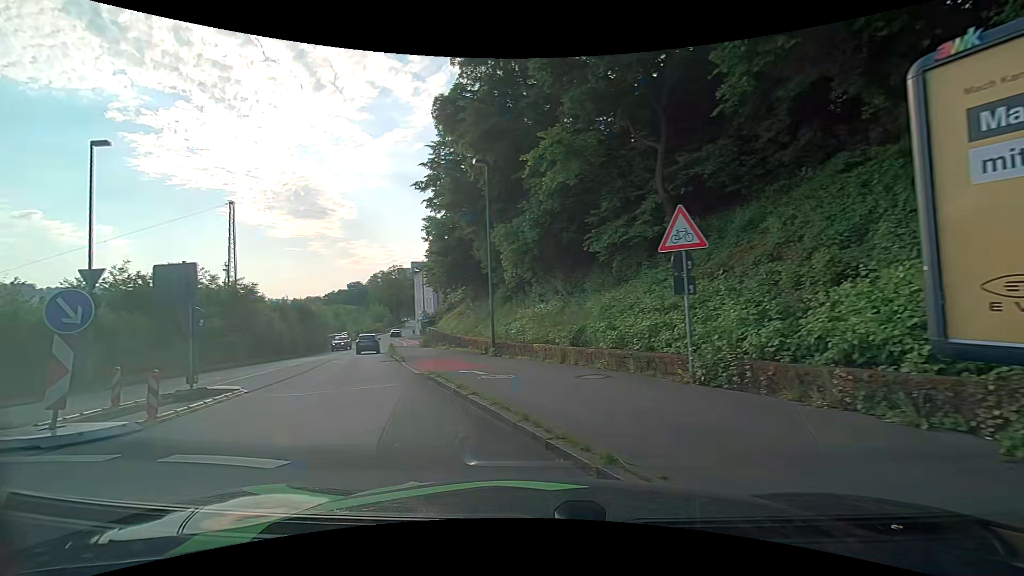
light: Day
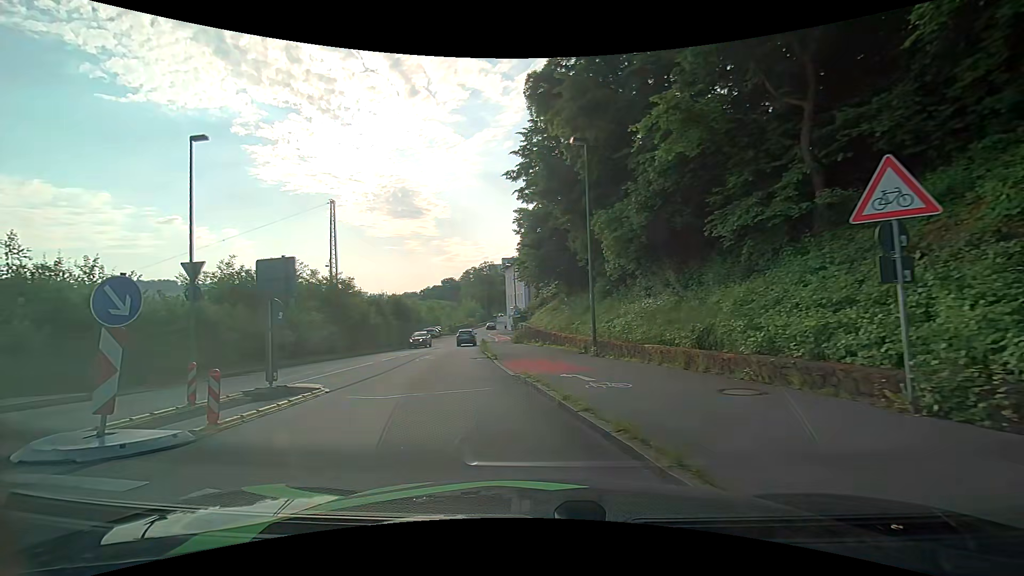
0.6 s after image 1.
(-0.1, +1.9) m; -8°
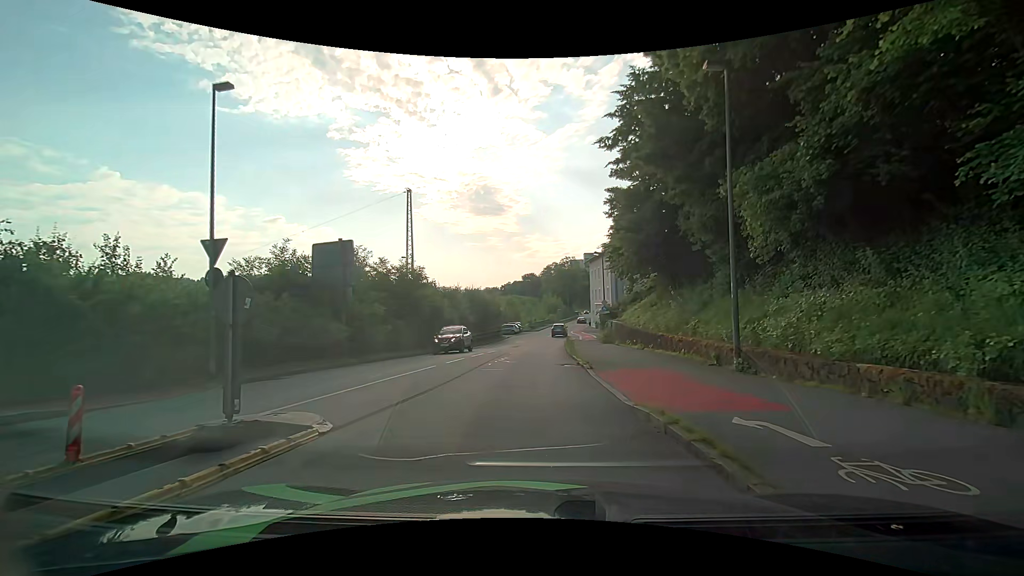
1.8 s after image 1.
(-0.6, +4.7) m; -10°
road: residential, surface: asphalt
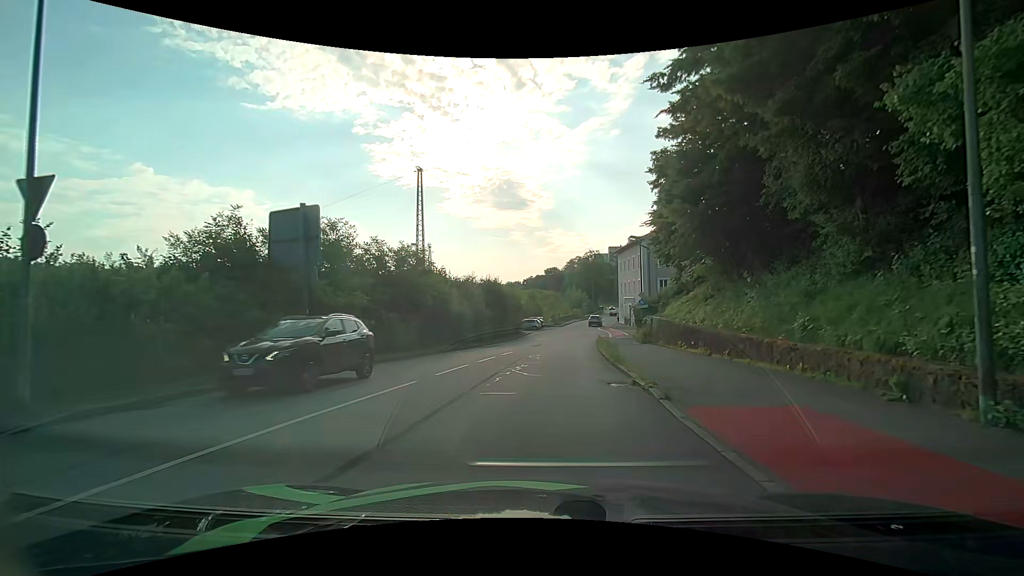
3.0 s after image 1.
(-0.2, +6.0) m; -3°
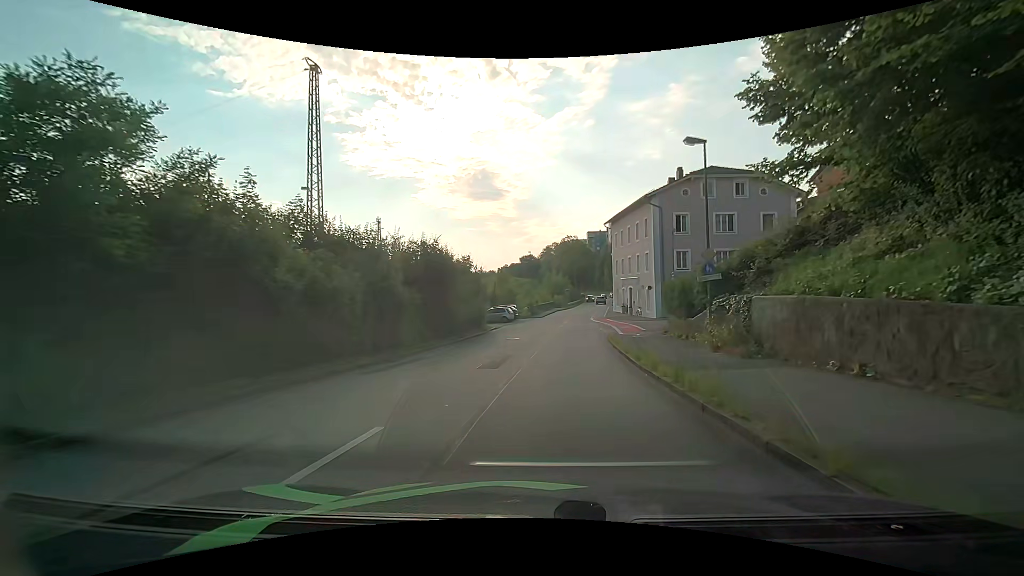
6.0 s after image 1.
(+0.3, +18.7) m; +3°
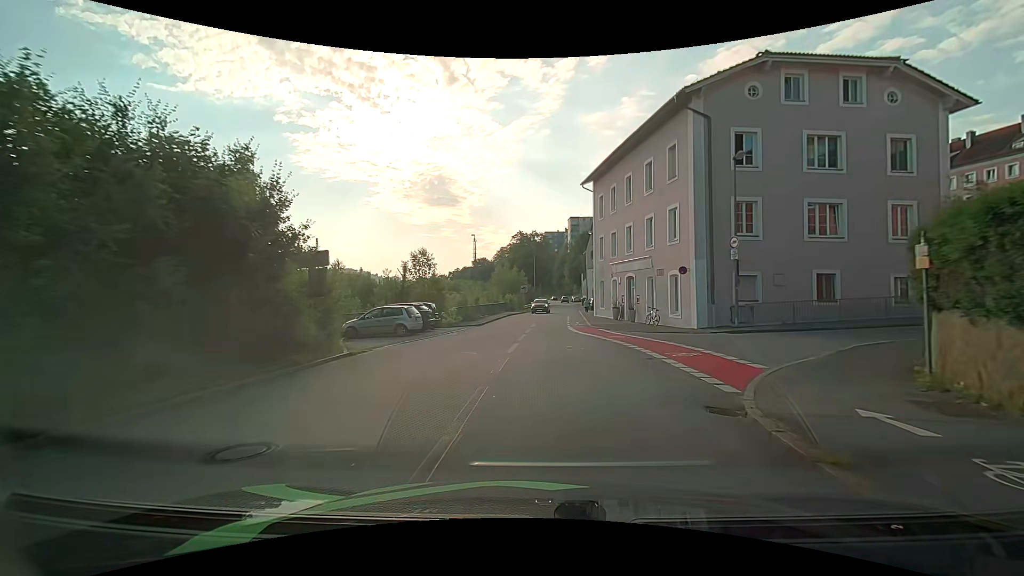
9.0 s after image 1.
(+1.0, +23.7) m; +6°
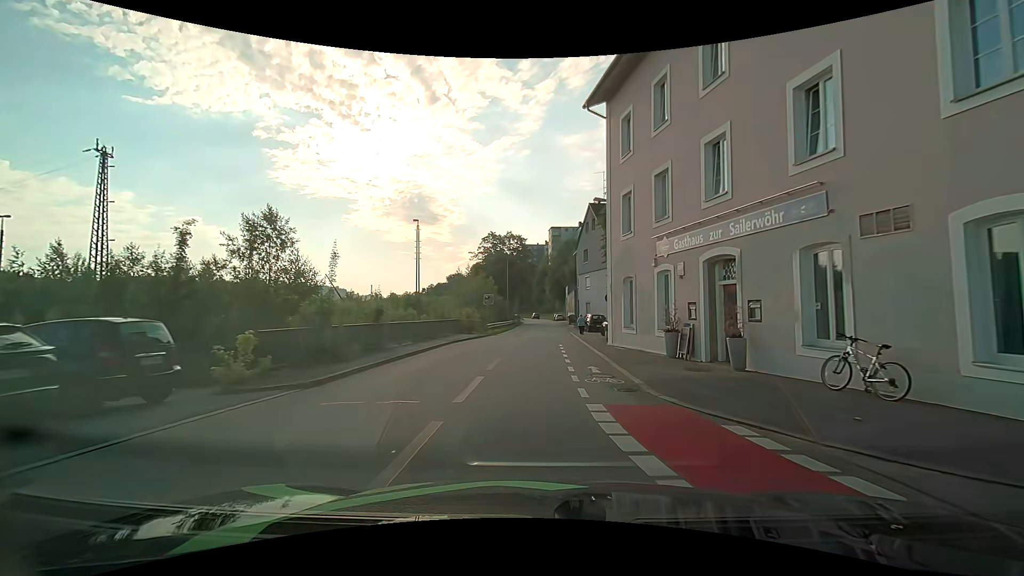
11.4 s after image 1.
(+0.3, +20.3) m; +1°
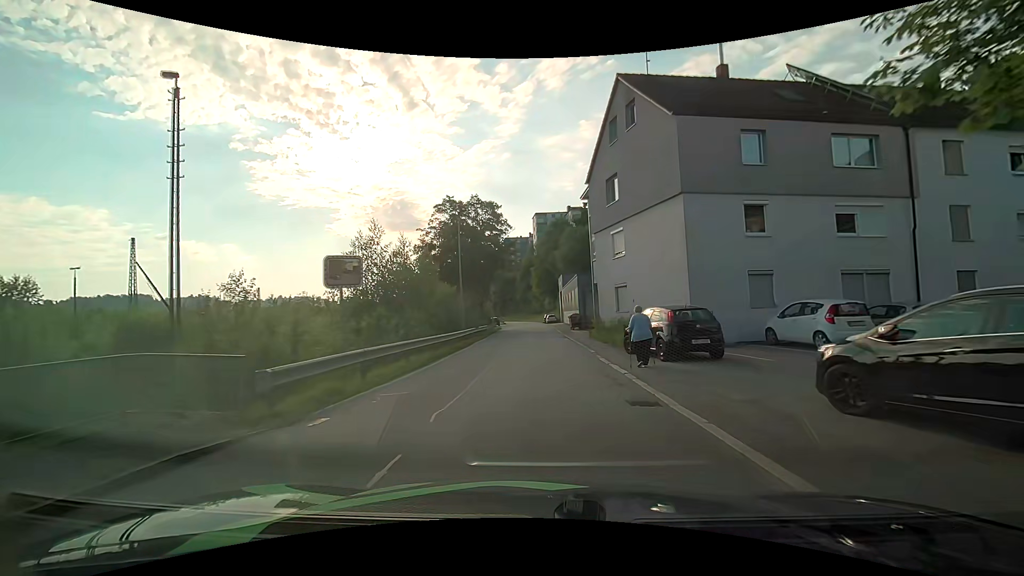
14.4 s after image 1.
(+0.4, +27.5) m; +1°
(0, +10) (0, +20) (0, +30) (0, +40) (0, +50) (0, +60) (0, +70) (0, +80) (0, +90) (-1, +100) m
